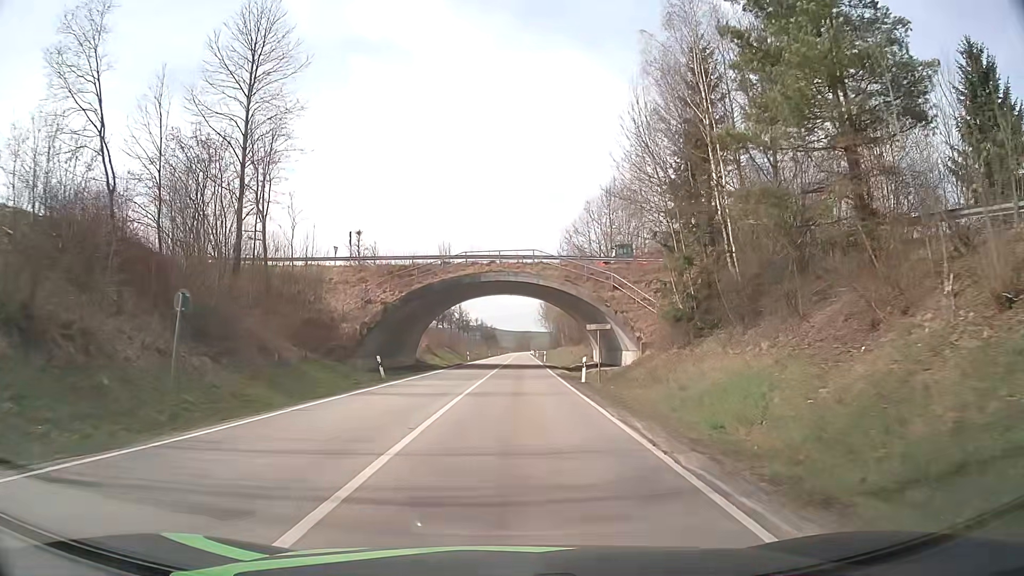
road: secondary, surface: asphalt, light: Day
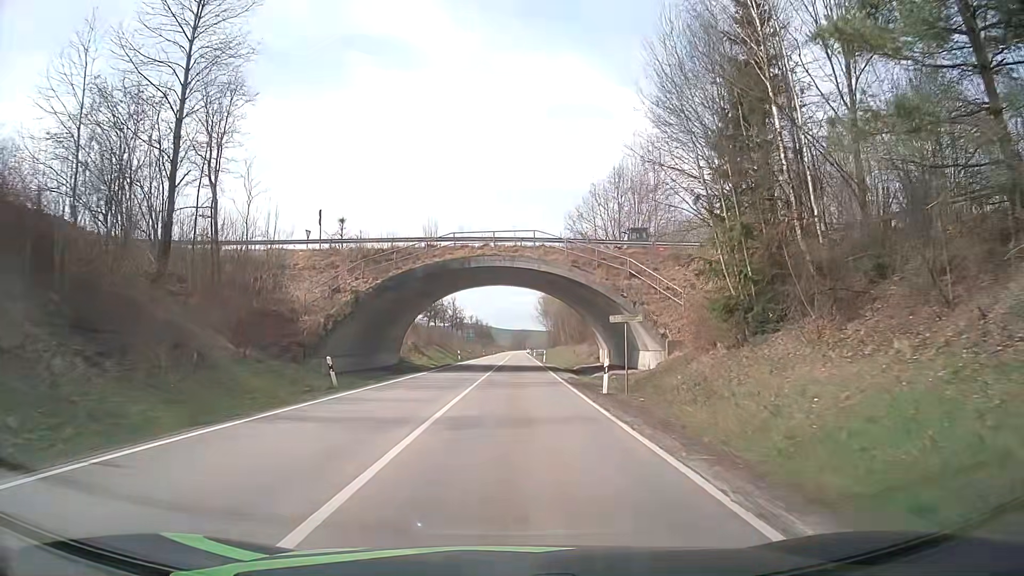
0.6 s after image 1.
(0.0, +7.6) m; 0°
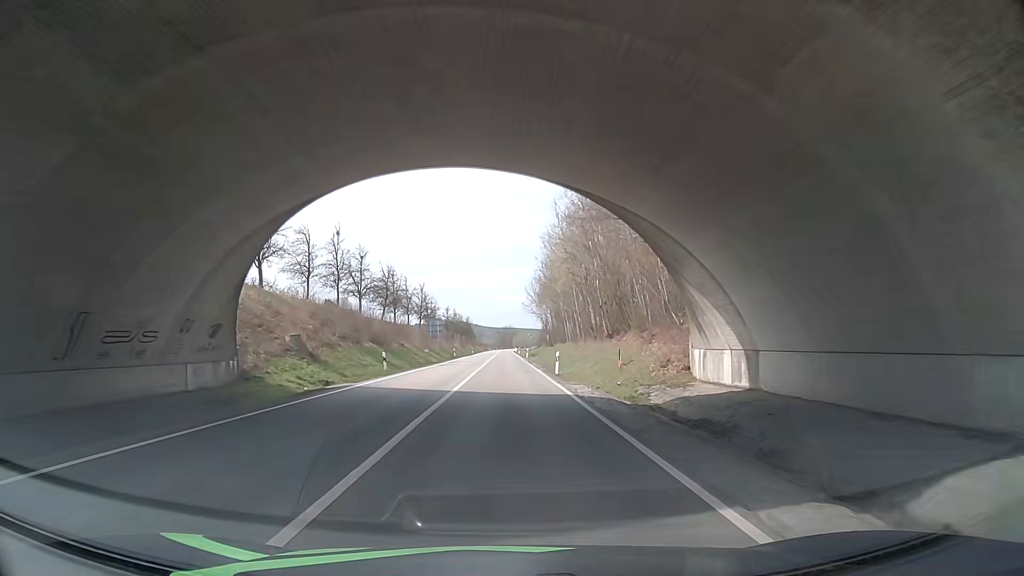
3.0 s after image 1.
(+0.5, +34.0) m; +1°
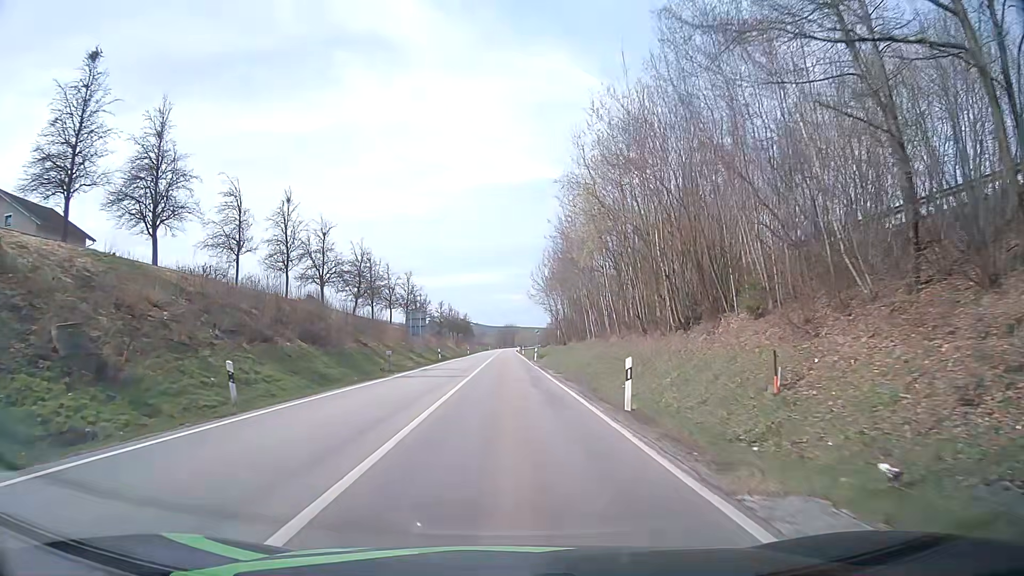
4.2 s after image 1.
(-0.2, +19.1) m; -1°
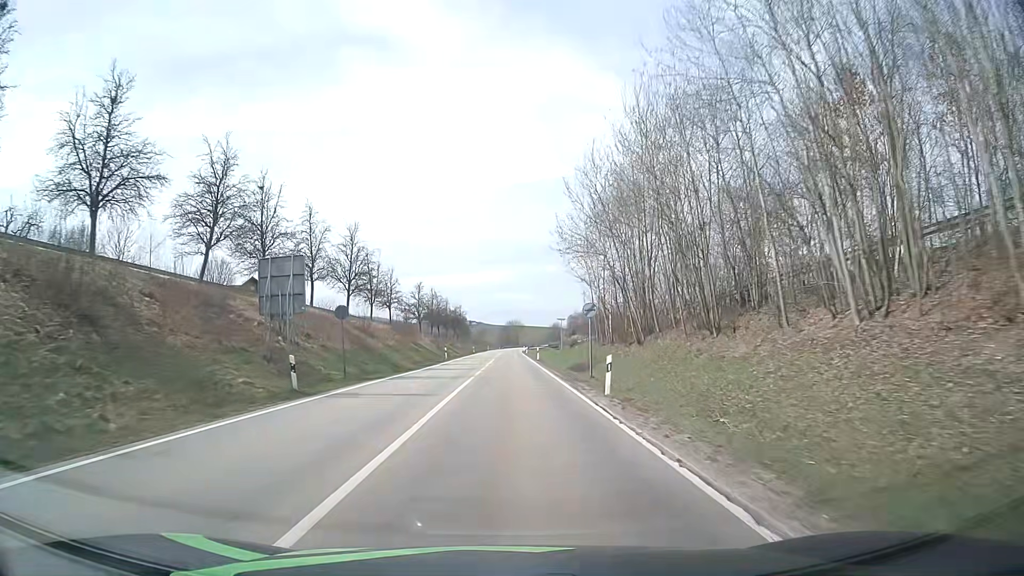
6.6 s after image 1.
(+0.4, +41.9) m; 0°
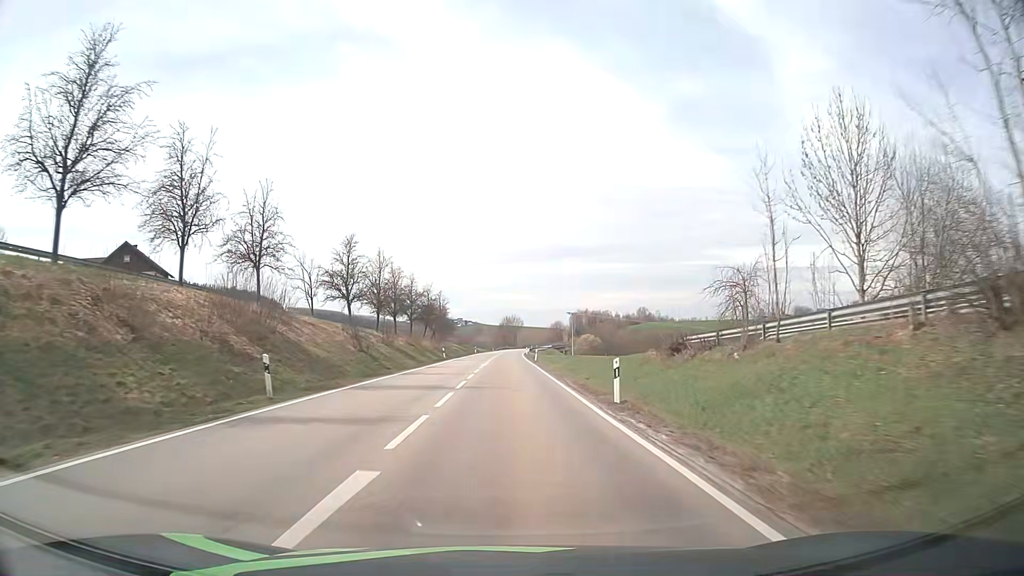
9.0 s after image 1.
(+0.1, +46.0) m; 0°
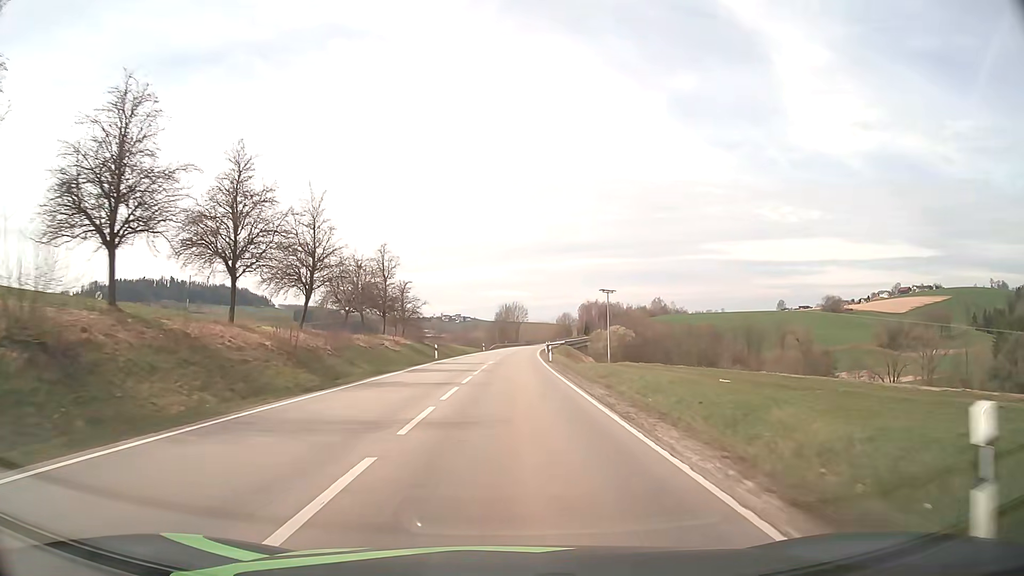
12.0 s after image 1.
(0.0, +59.6) m; 0°
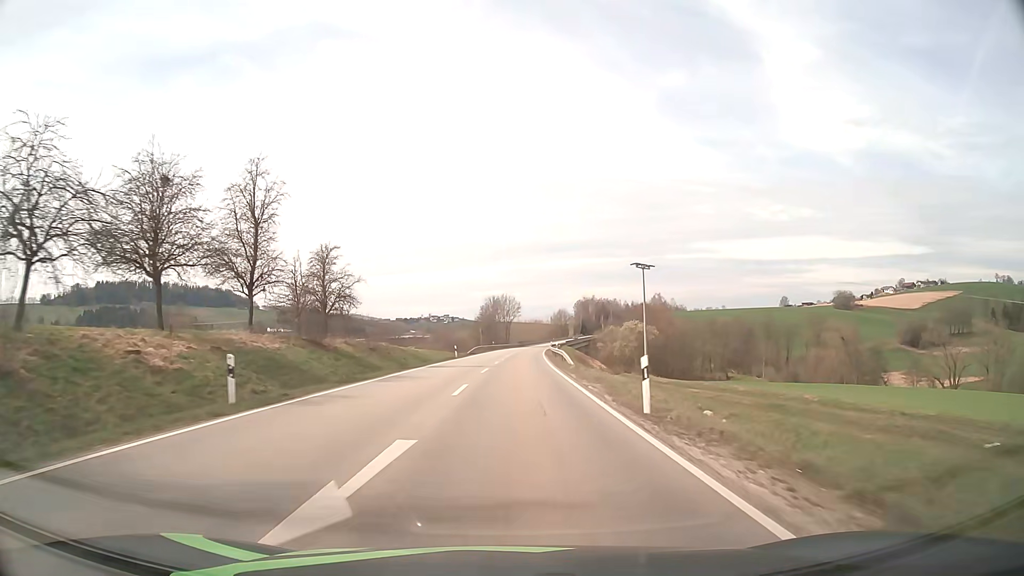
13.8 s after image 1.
(+0.2, +35.4) m; +1°
(0, +10) (0, +20) (0, +30) (0, +40) (+1, +50) (+1, +60) (+2, +70) (+2, +80) (+3, +90) (+4, +100) m
